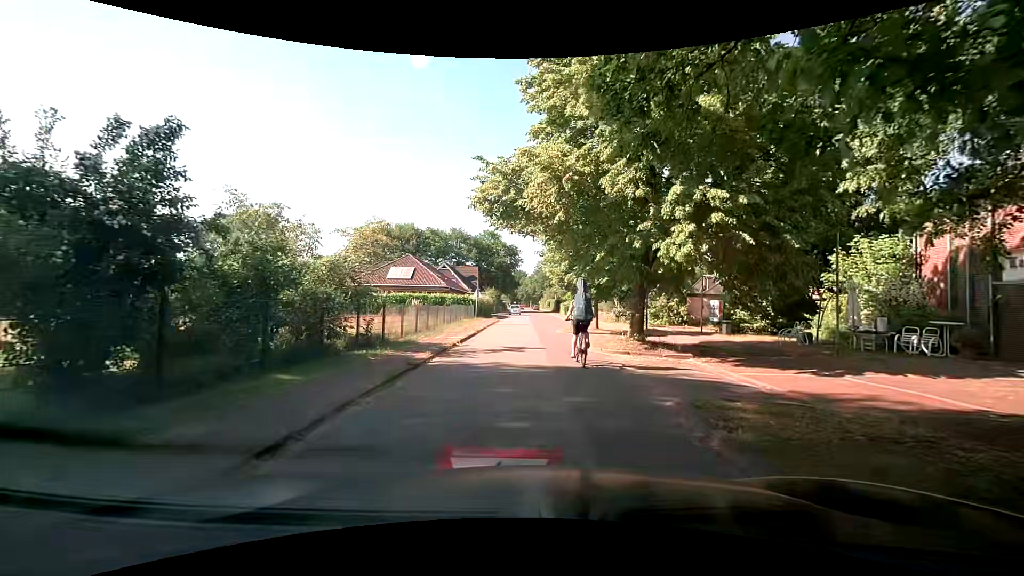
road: unclassified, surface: asphalt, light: Day
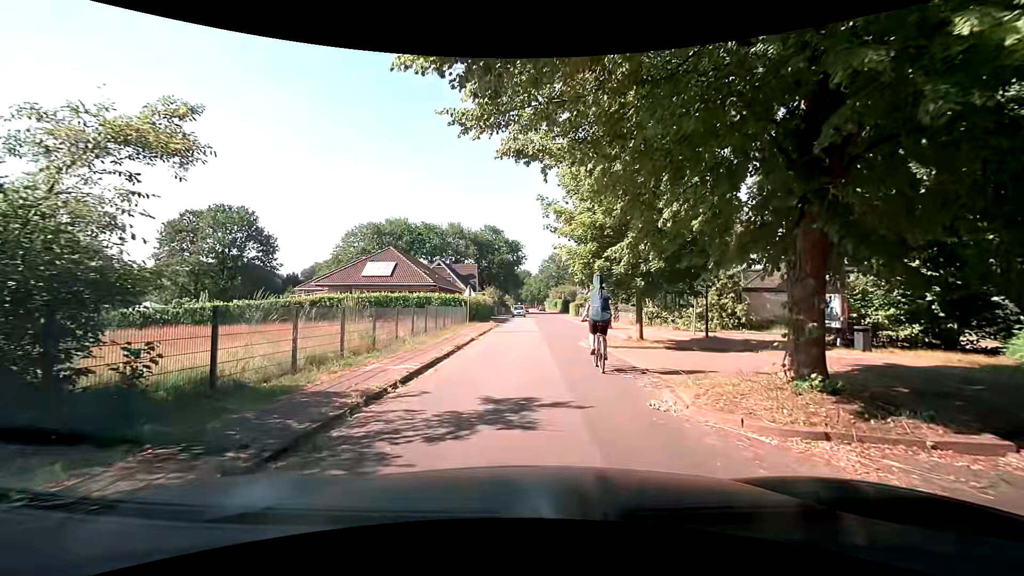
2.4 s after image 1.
(+0.1, +9.2) m; 0°
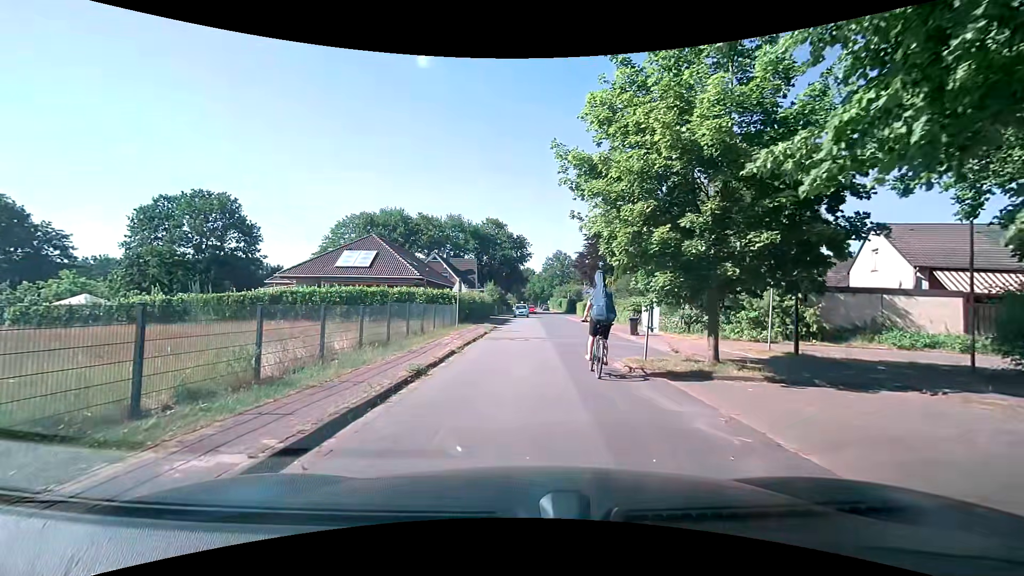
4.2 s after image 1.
(-0.1, +6.6) m; 0°
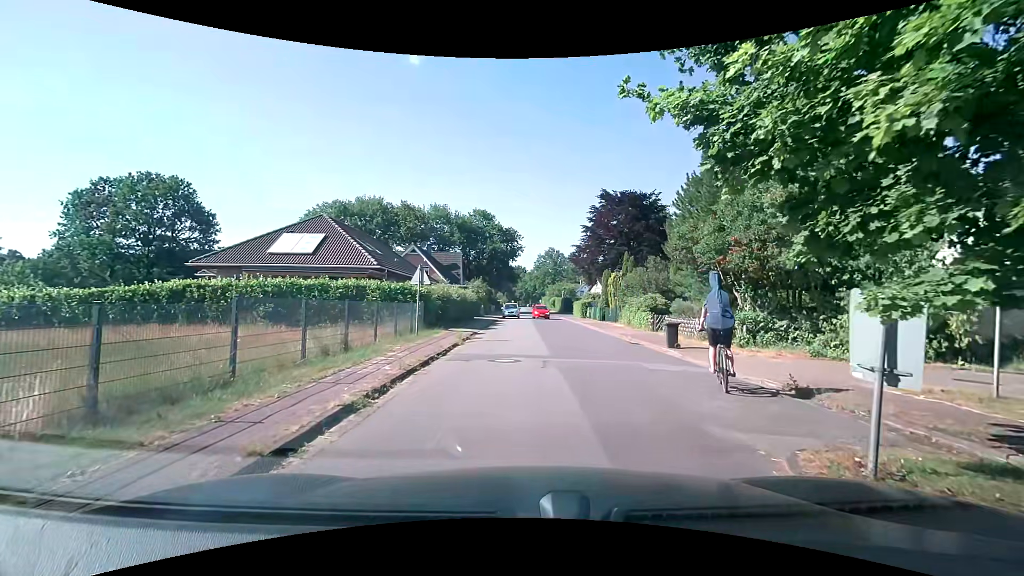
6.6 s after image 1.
(+0.1, +7.9) m; +1°
